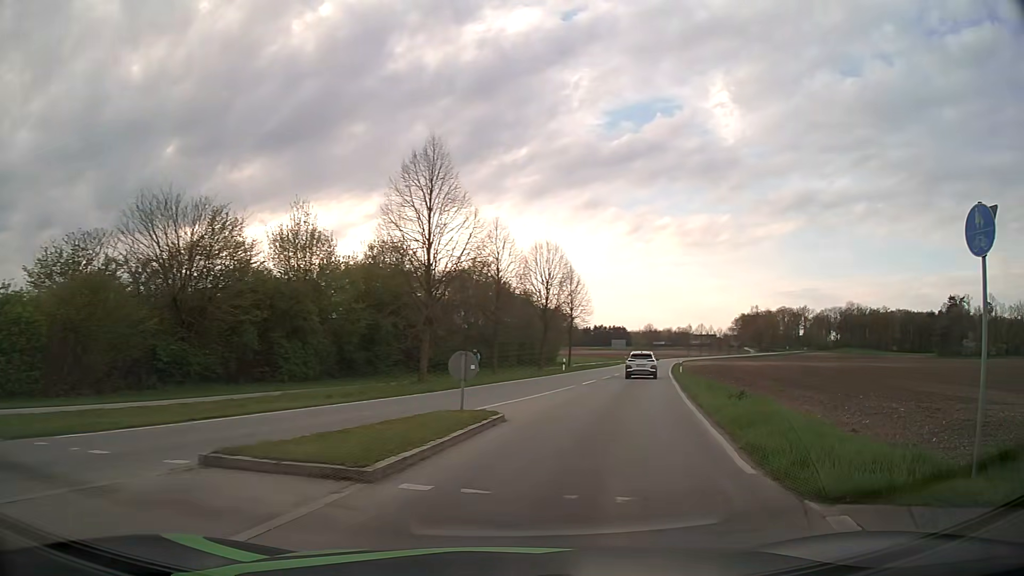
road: tertiary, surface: asphalt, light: Day
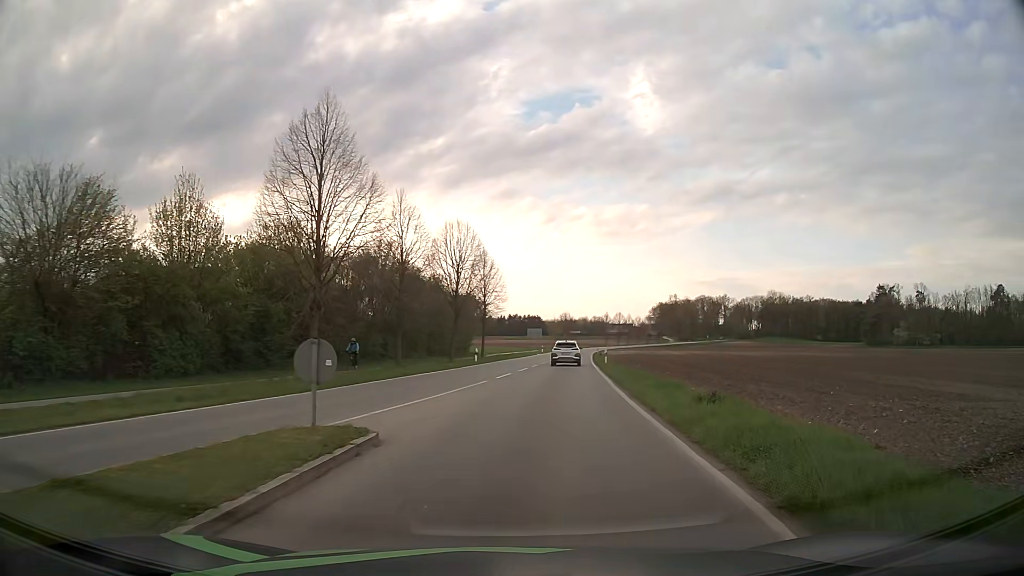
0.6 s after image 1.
(+0.4, +4.6) m; +8°
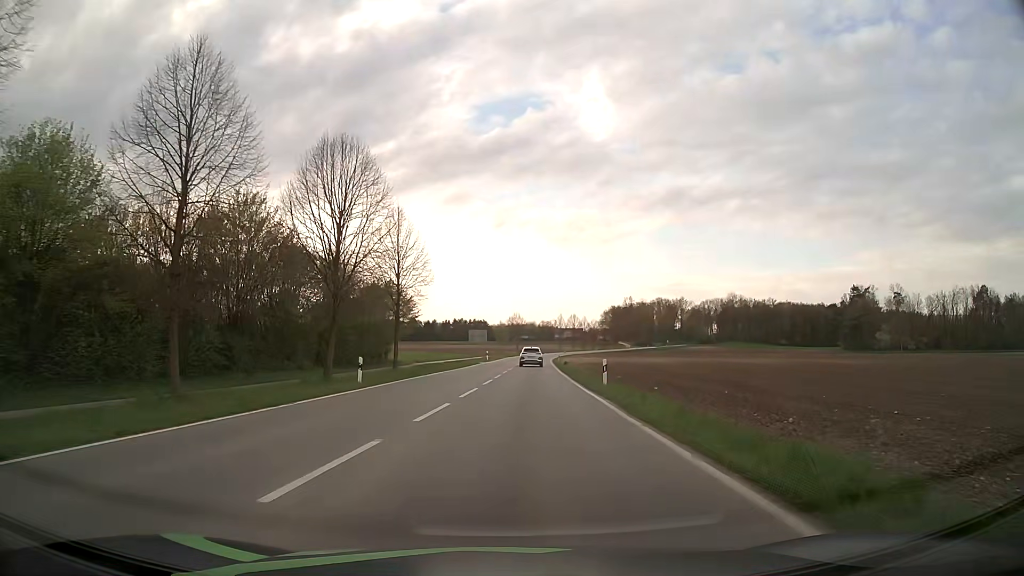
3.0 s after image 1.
(+1.3, +21.6) m; +5°
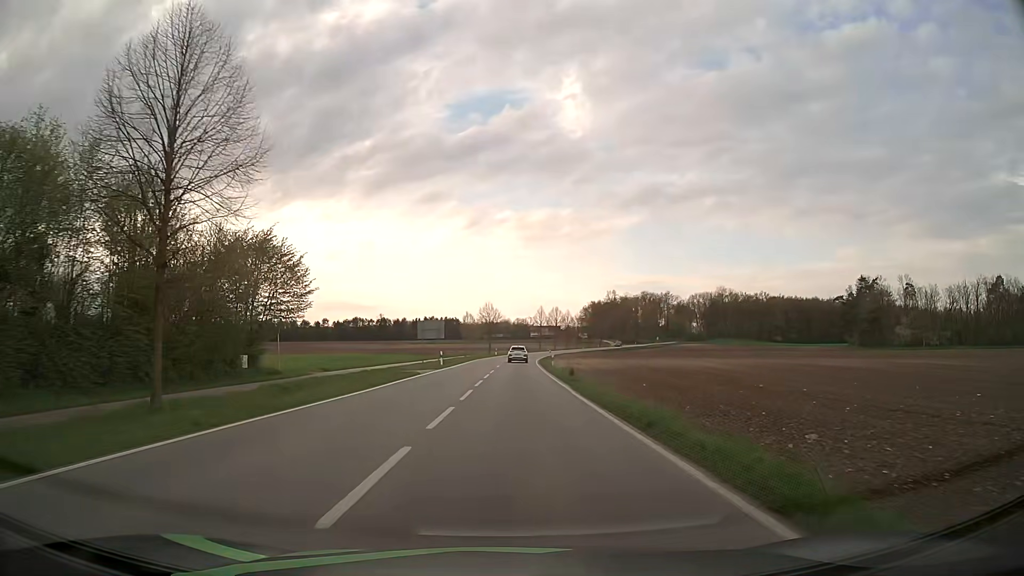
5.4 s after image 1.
(+0.5, +26.8) m; +2°
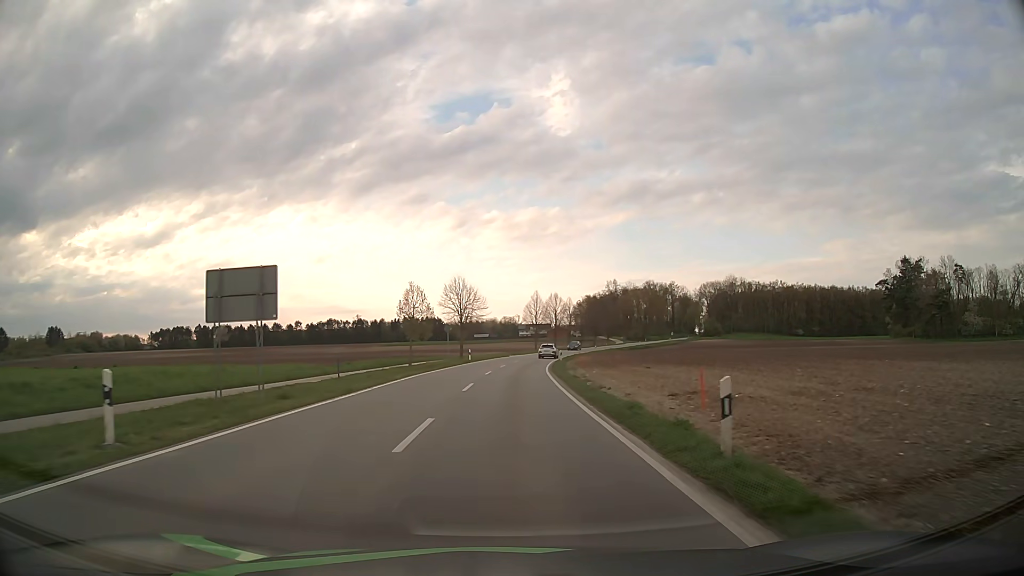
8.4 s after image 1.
(+0.6, +40.0) m; +1°
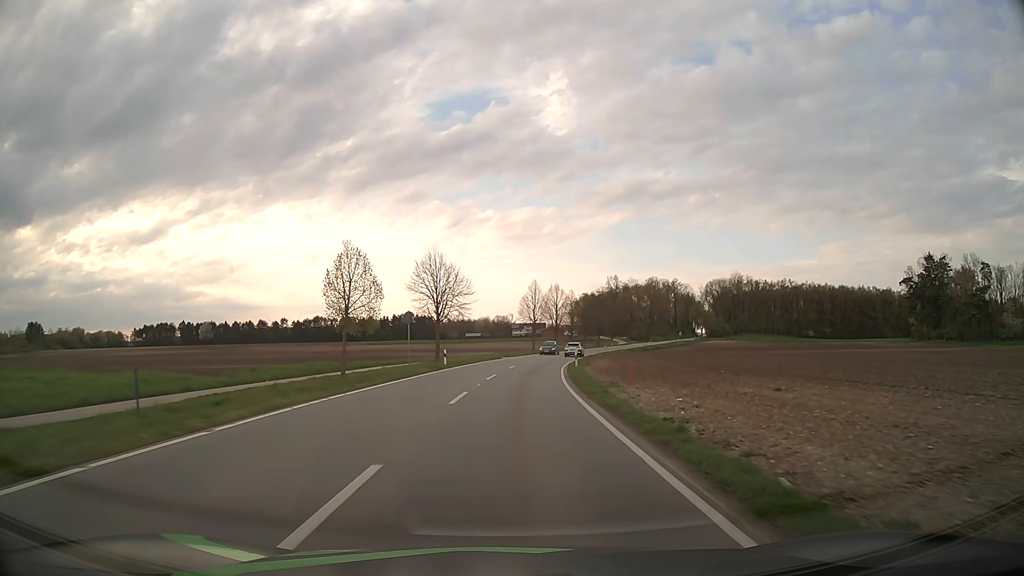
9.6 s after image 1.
(0.0, +17.8) m; +1°
(0, +10) (0, +20) (+1, +30) (+2, +40) (+3, +50) (+4, +60) (+6, +70) (+8, +79) (+10, +89) (+13, +99) m
